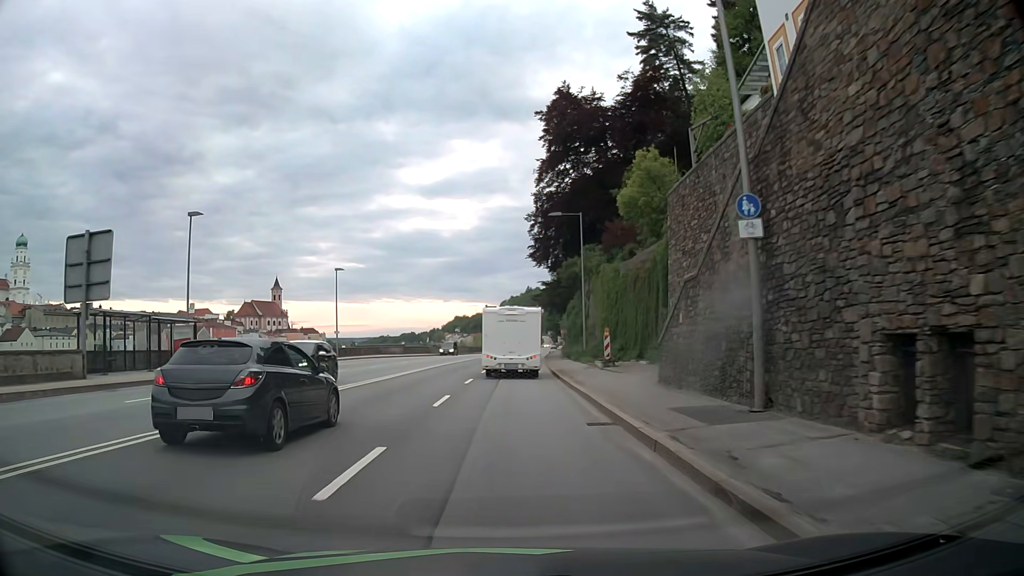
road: primary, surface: asphalt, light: Day
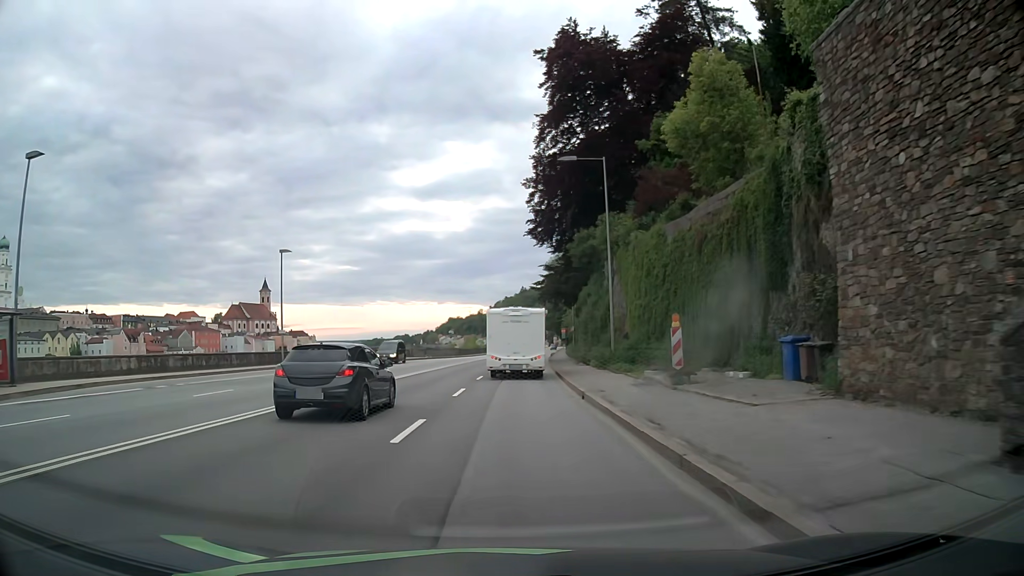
(+0.1, +14.4) m; 0°
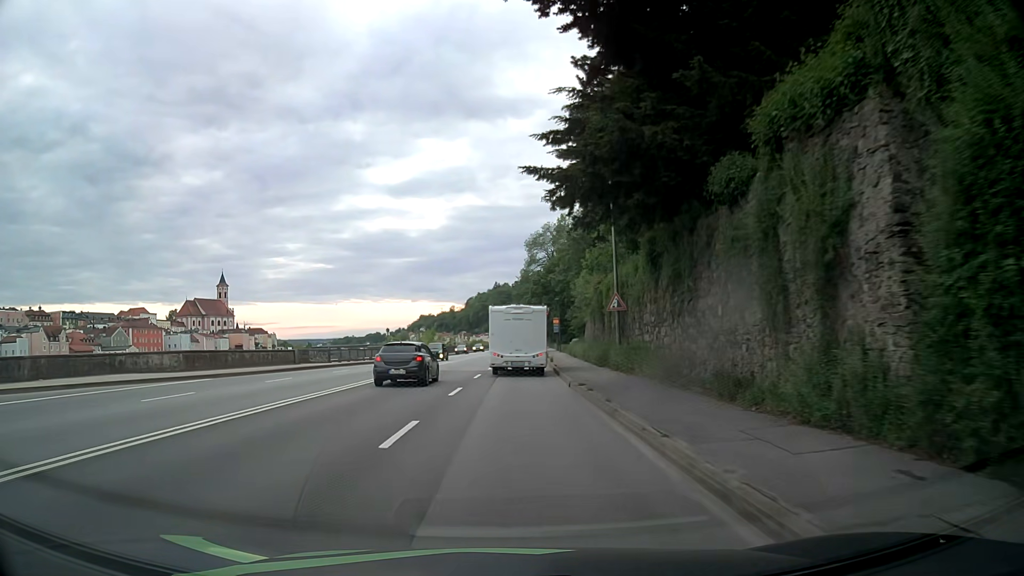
(+0.8, +36.8) m; +2°
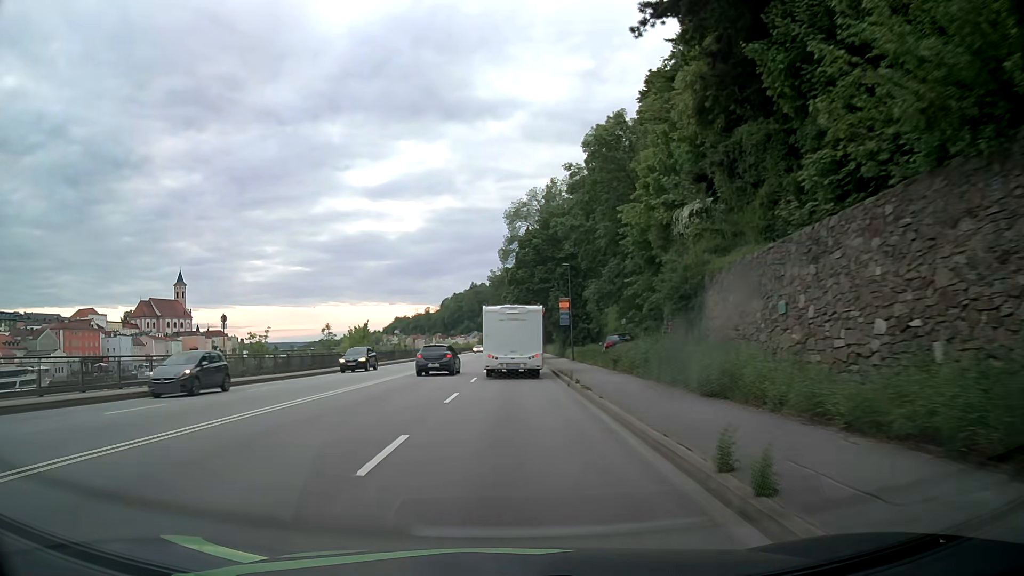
(+0.6, +37.5) m; +2°
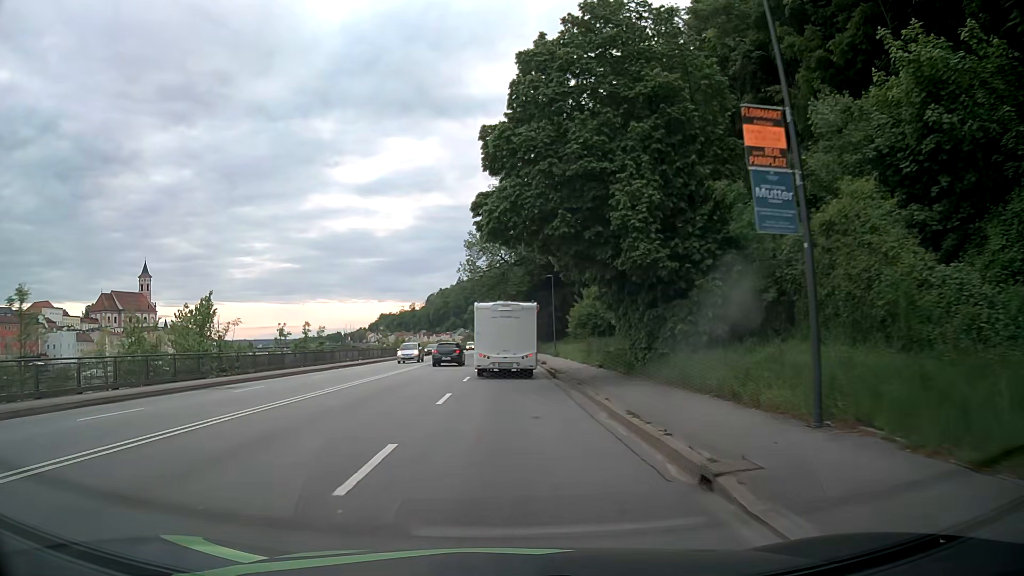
(+0.3, +37.0) m; +1°
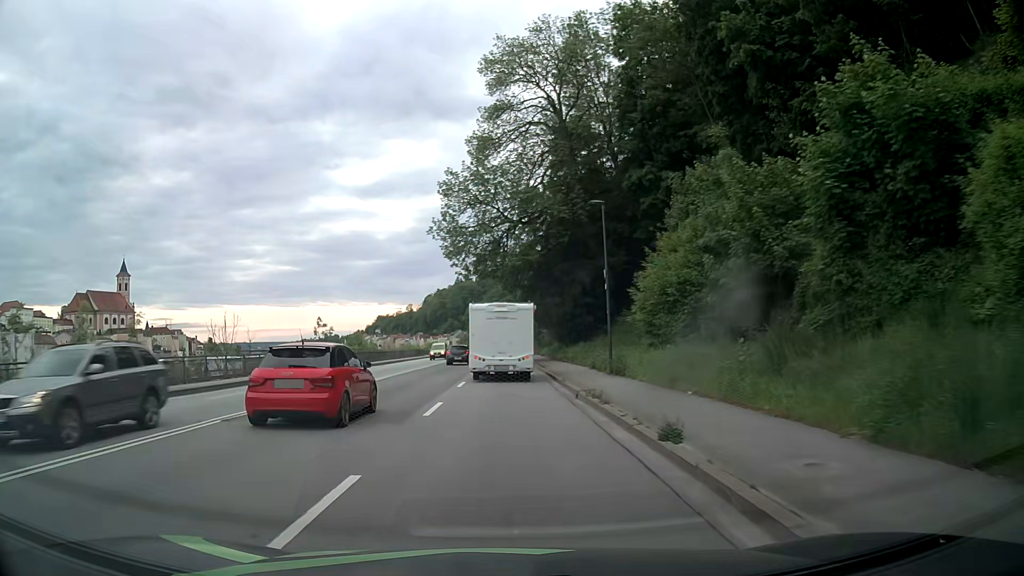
(0.0, +28.9) m; 0°
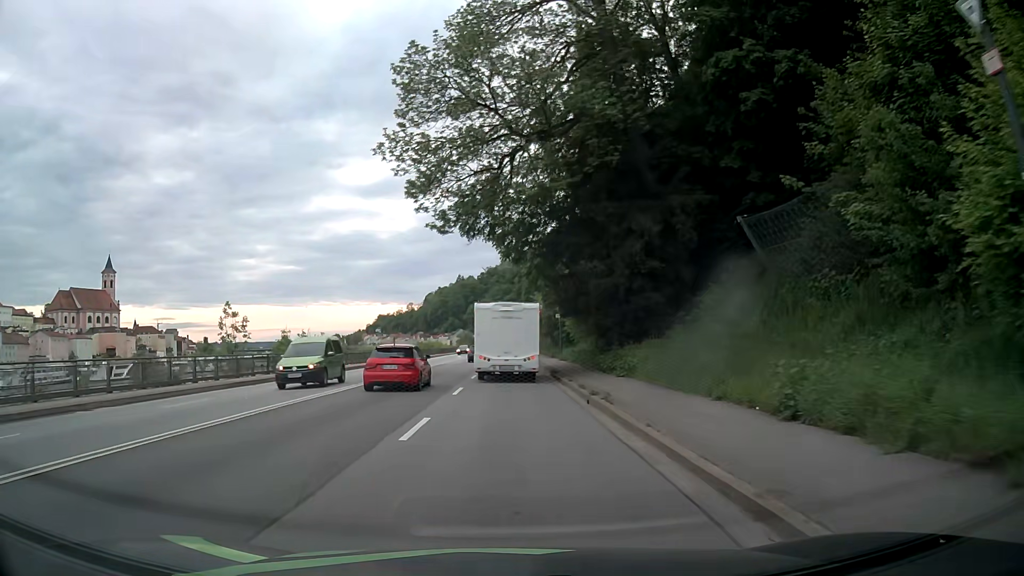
(0.0, +21.3) m; 0°
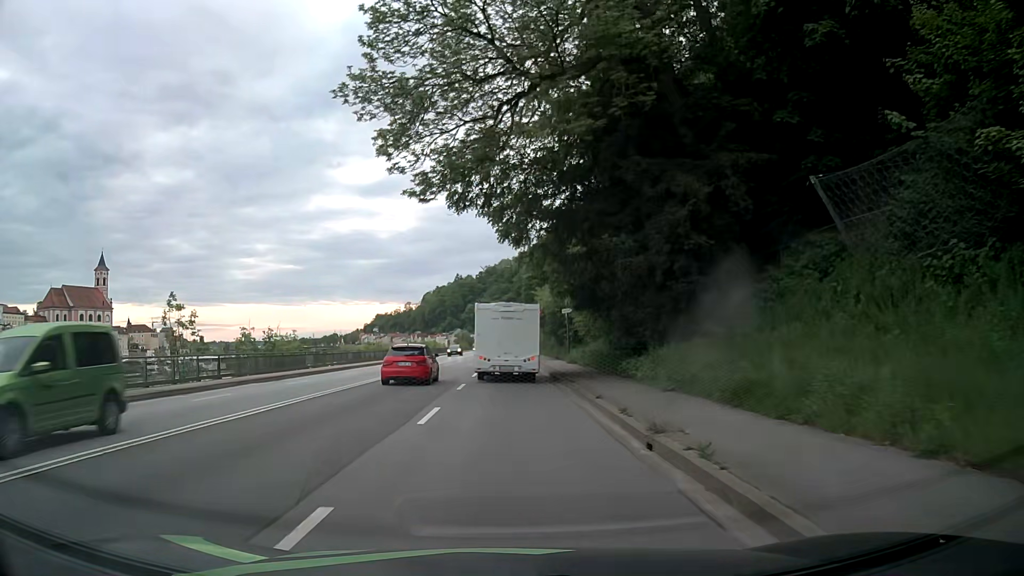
(0.0, +7.0) m; 0°
(0, +10) (0, +20) (0, +30) (0, +40) (0, +50) (0, +60) (0, +70) (0, +80) (0, +90) (0, +100) m
